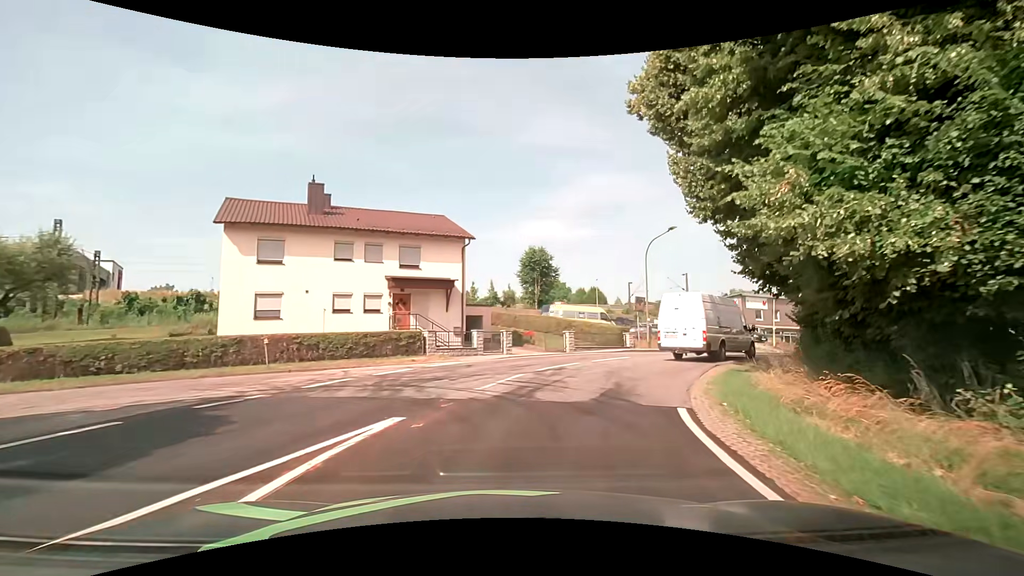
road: unclassified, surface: asphalt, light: Day
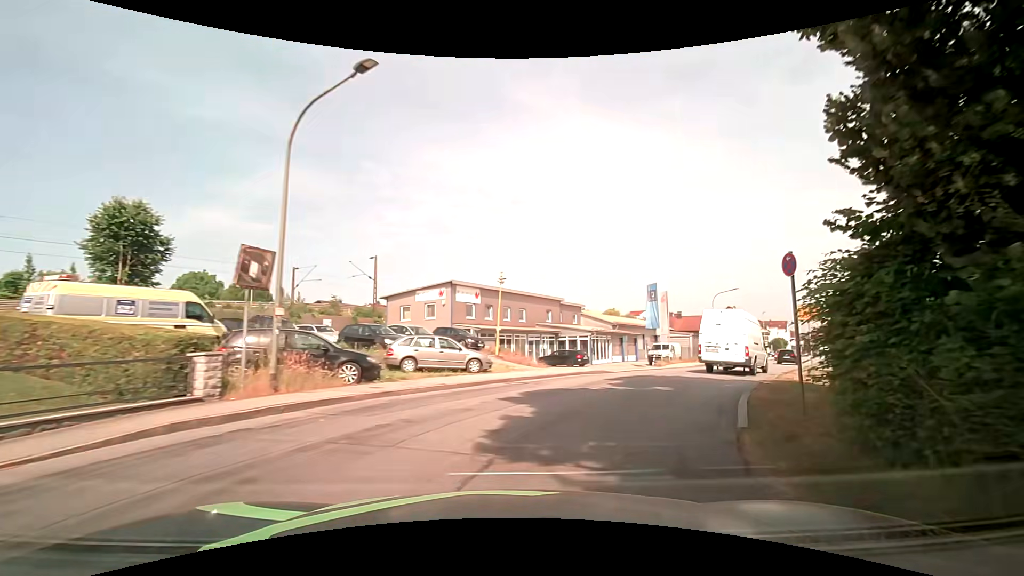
(+5.4, +19.6) m; +34°
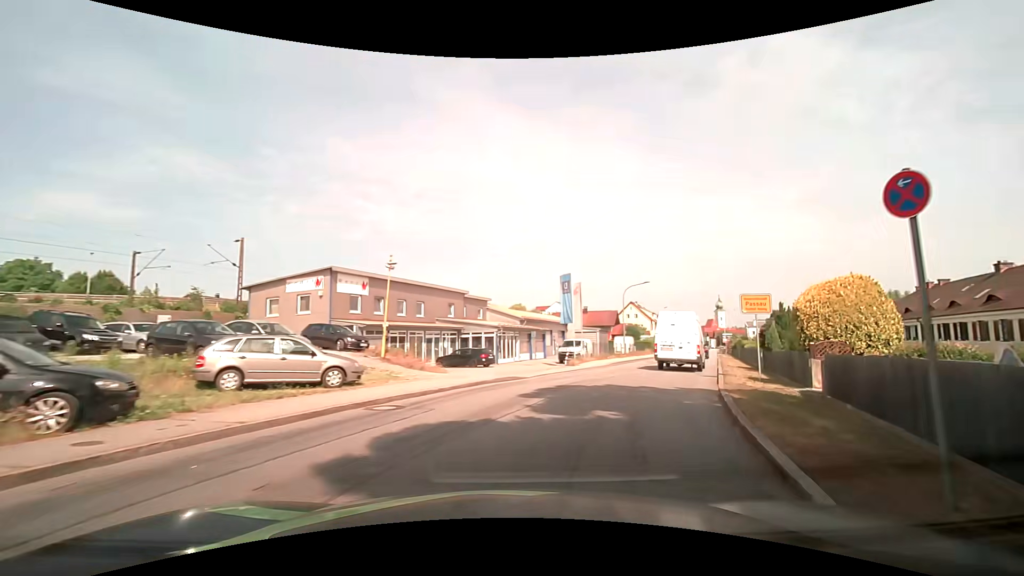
(+0.5, +5.1) m; +12°
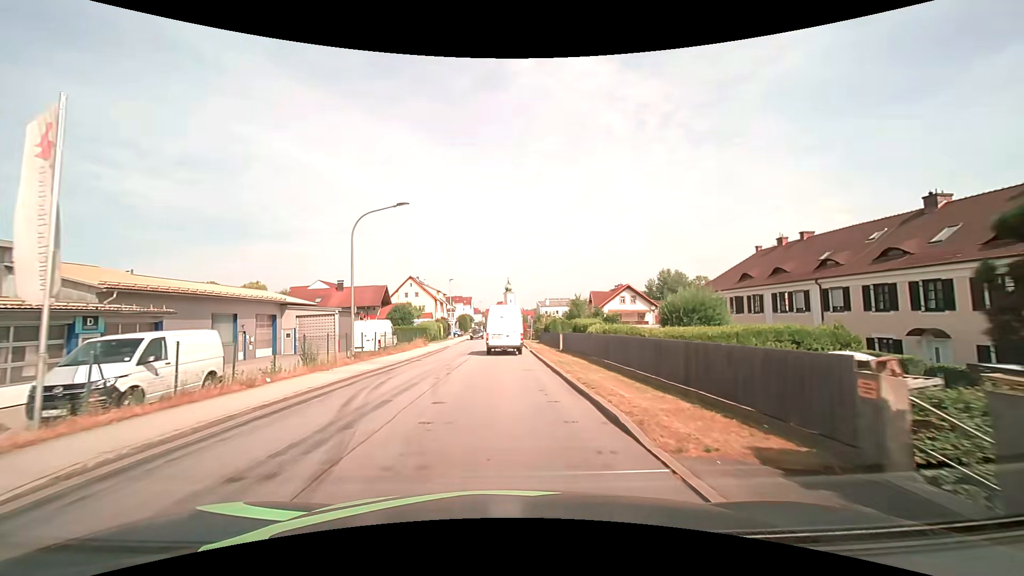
(+8.7, +26.5) m; +24°
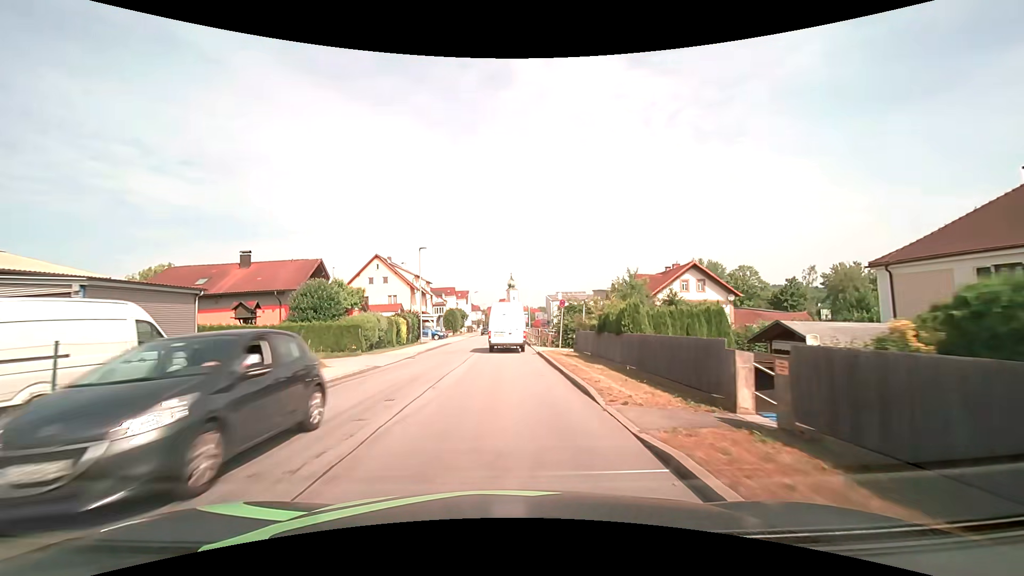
(-0.3, +25.8) m; -1°
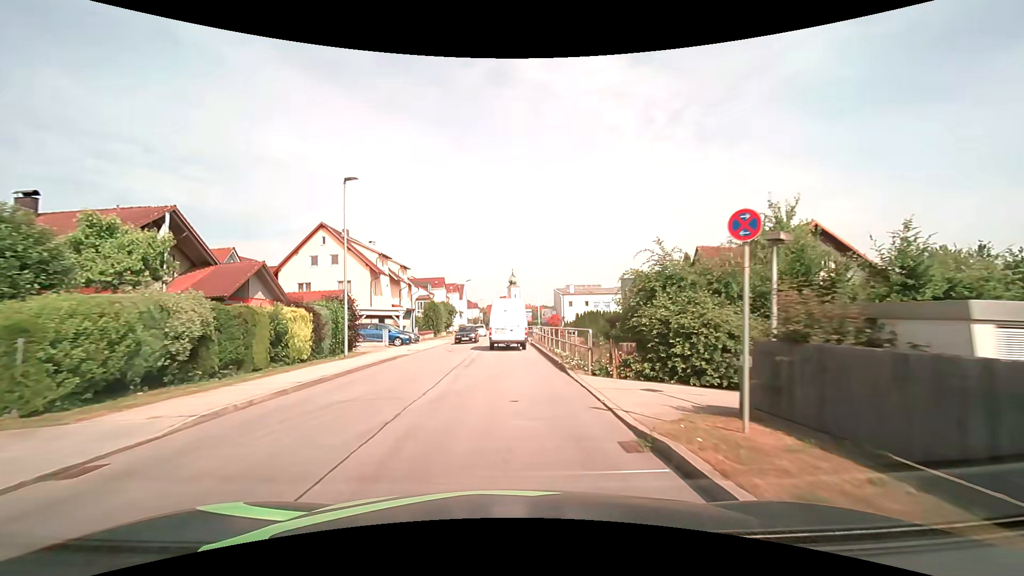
(0.0, +19.7) m; 0°
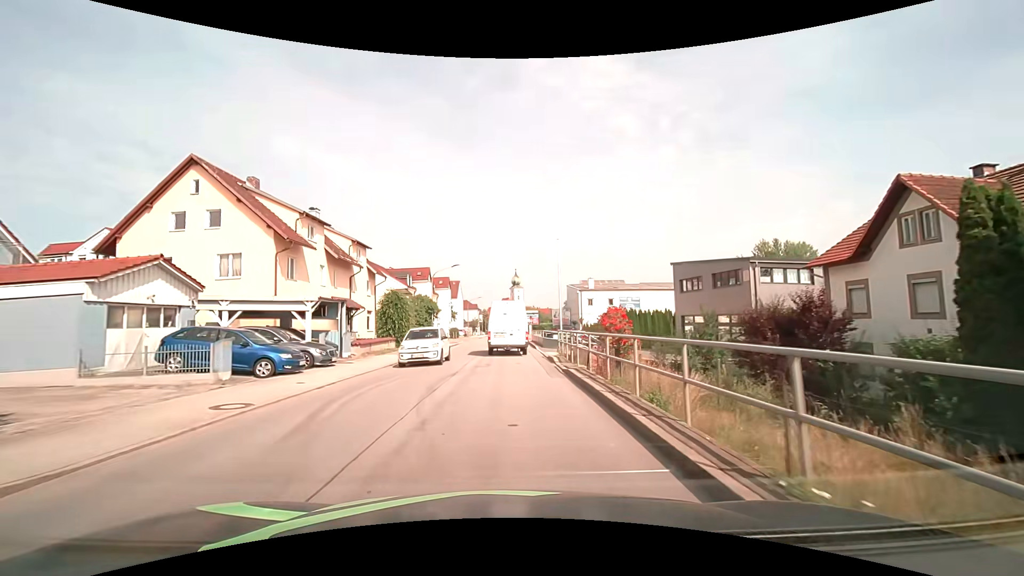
(0.0, +19.4) m; 0°
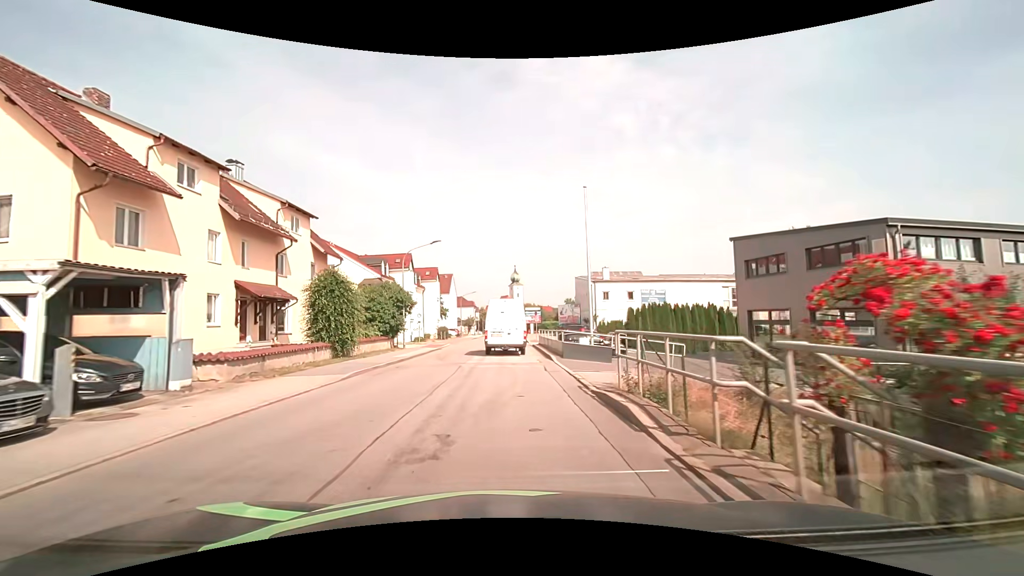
(0.0, +12.3) m; 0°
(0, +10) (0, +20) (0, +30) (0, +40) (0, +50) (0, +60) (0, +70) (0, +80) (0, +90) (+1, +100) m
